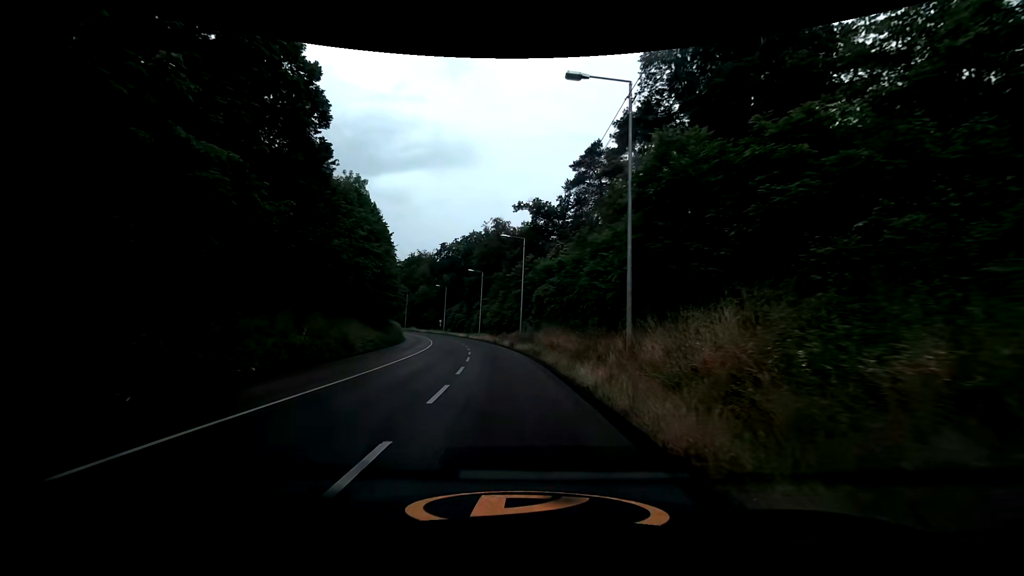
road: secondary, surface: asphalt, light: Day
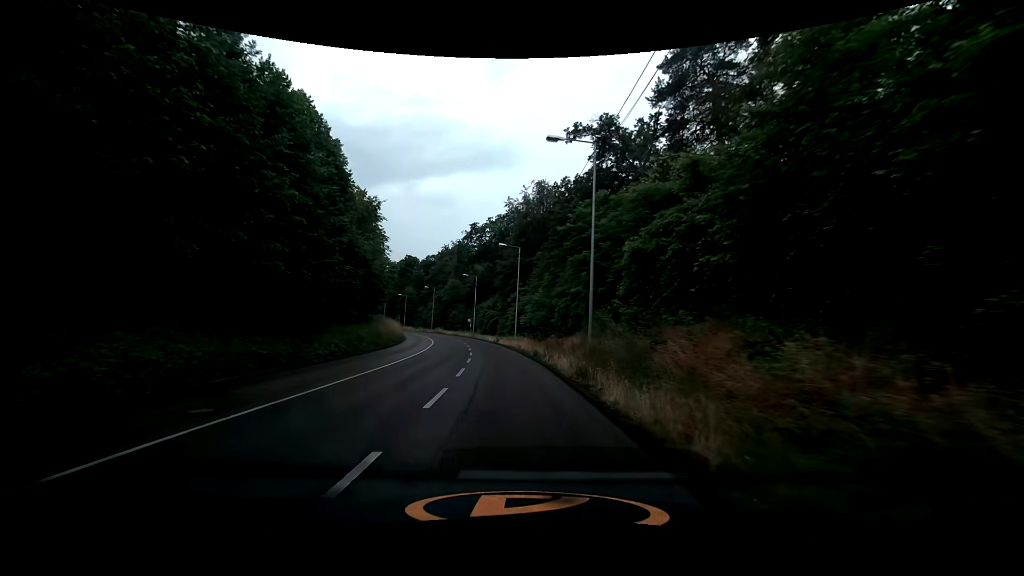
(-1.1, +25.1) m; -5°
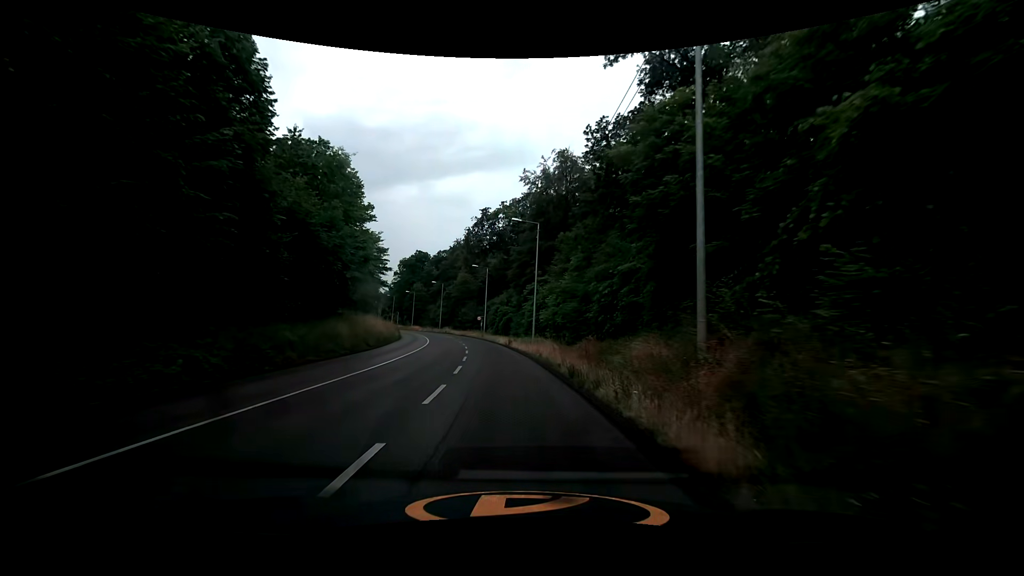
(-0.3, +12.0) m; -2°
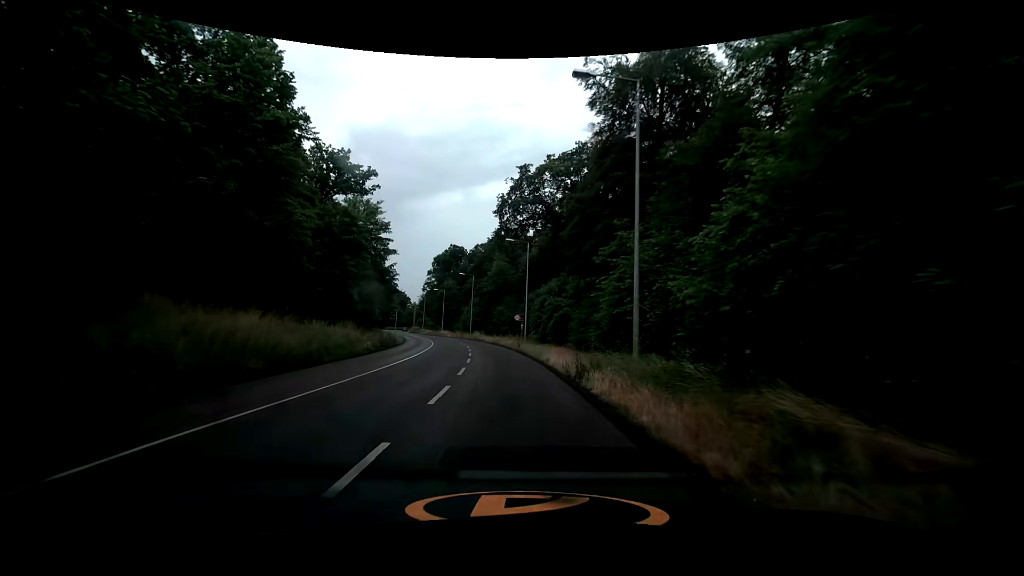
(-1.3, +24.6) m; -6°
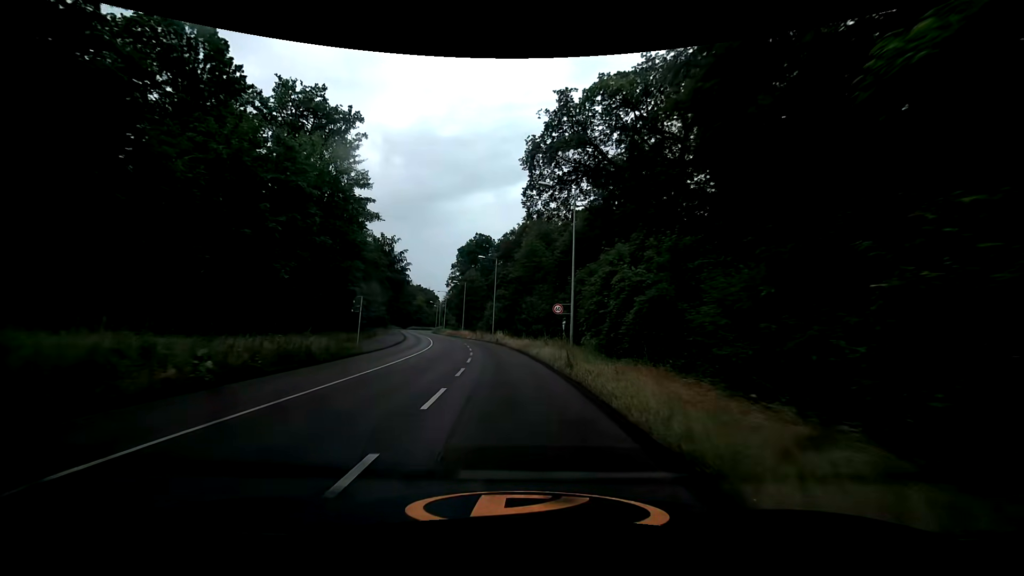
(-0.4, +19.2) m; -3°
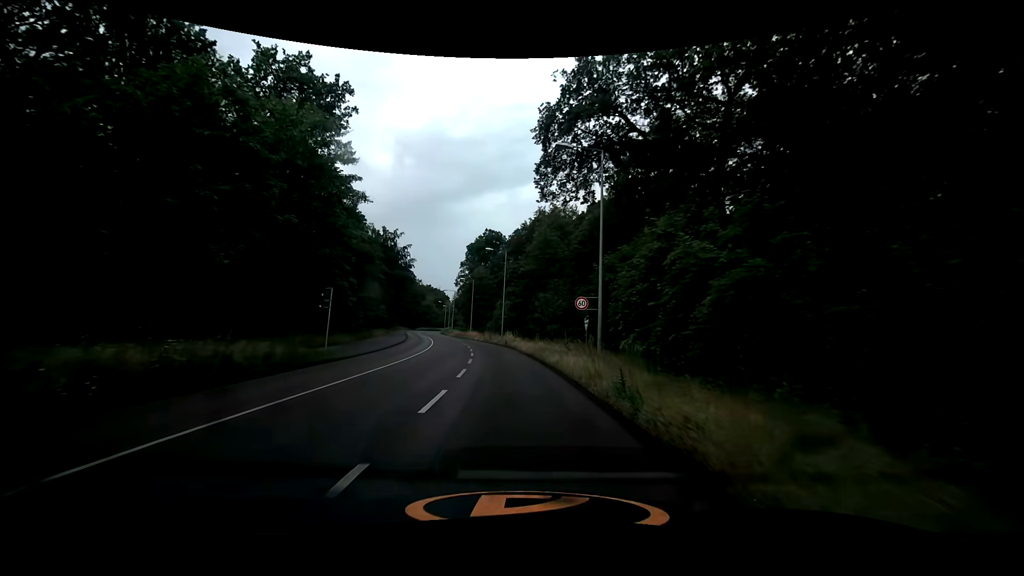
(-0.1, +6.6) m; -2°
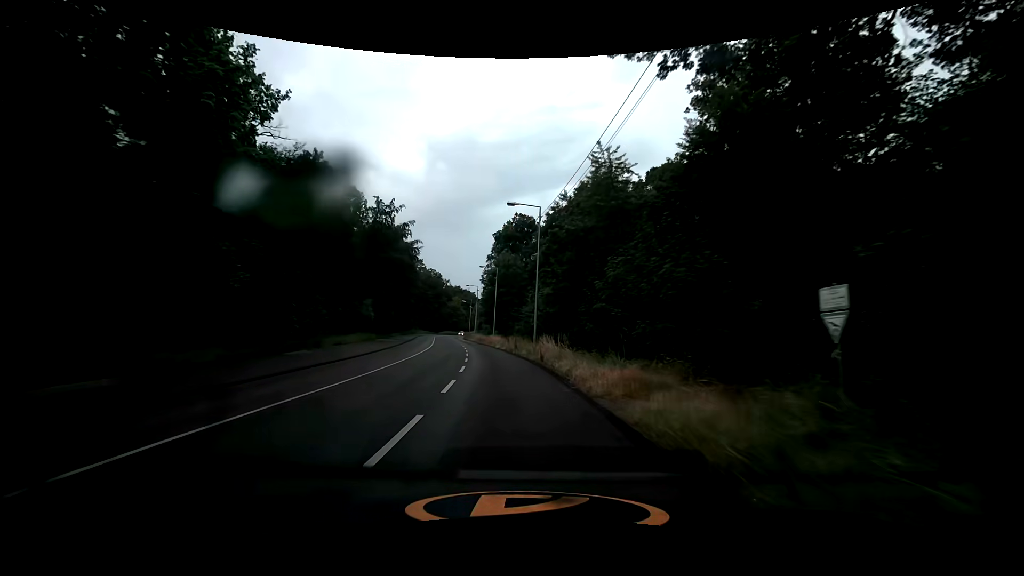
(-0.8, +22.0) m; -4°
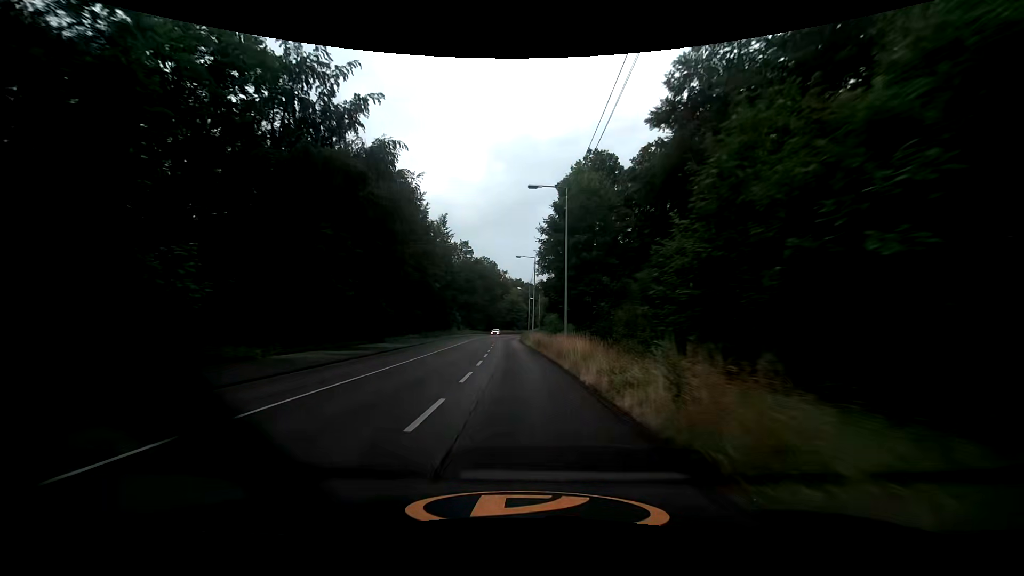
(-2.1, +36.0) m; -8°
(0, +10) (0, +20) (0, +30) (-1, +40) (-1, +50) (-2, +60) (-2, +70) (-2, +80) (-2, +90) (-2, +100) m
